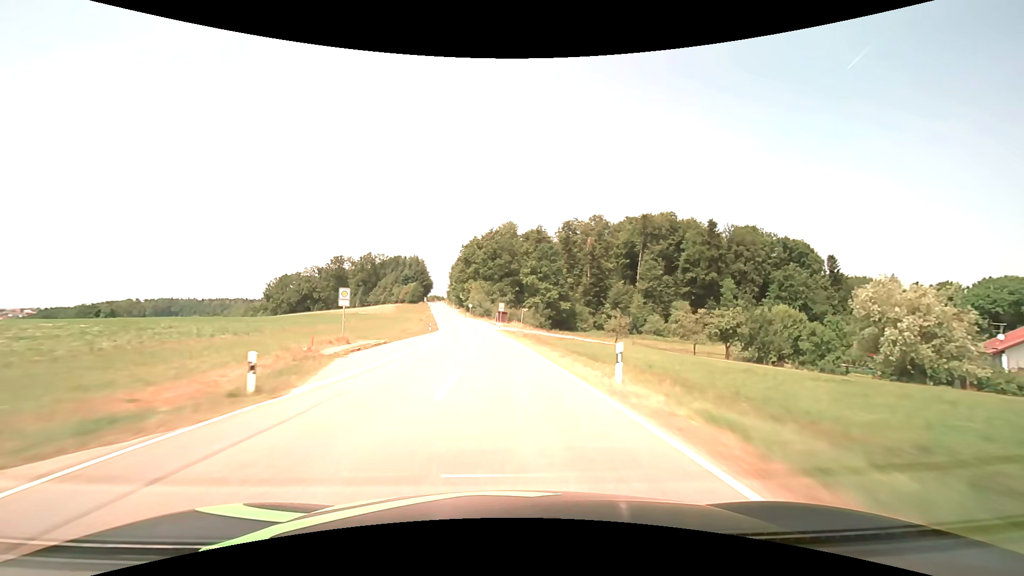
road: tertiary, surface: asphalt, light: Day
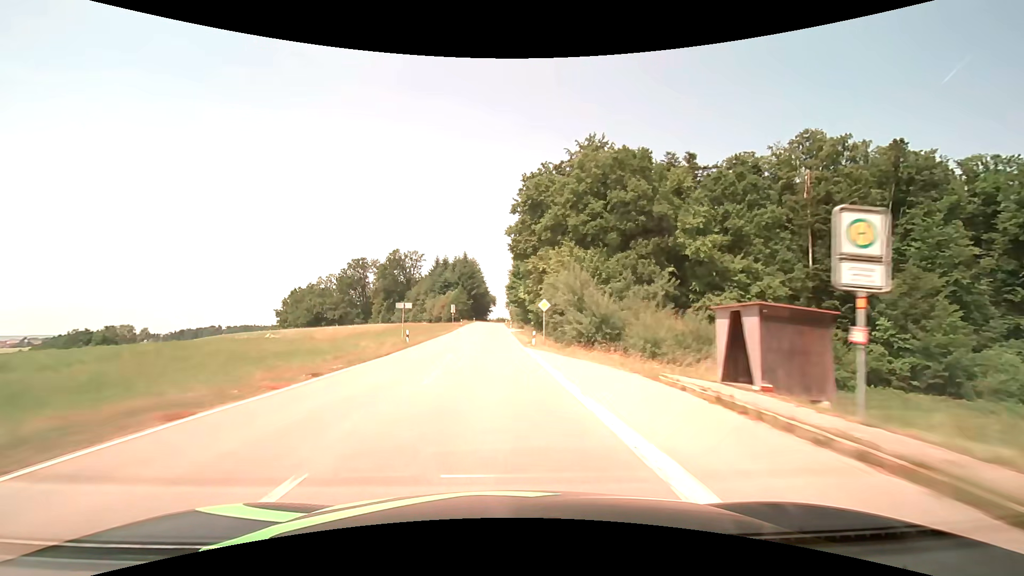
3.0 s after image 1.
(-6.1, +79.1) m; -9°
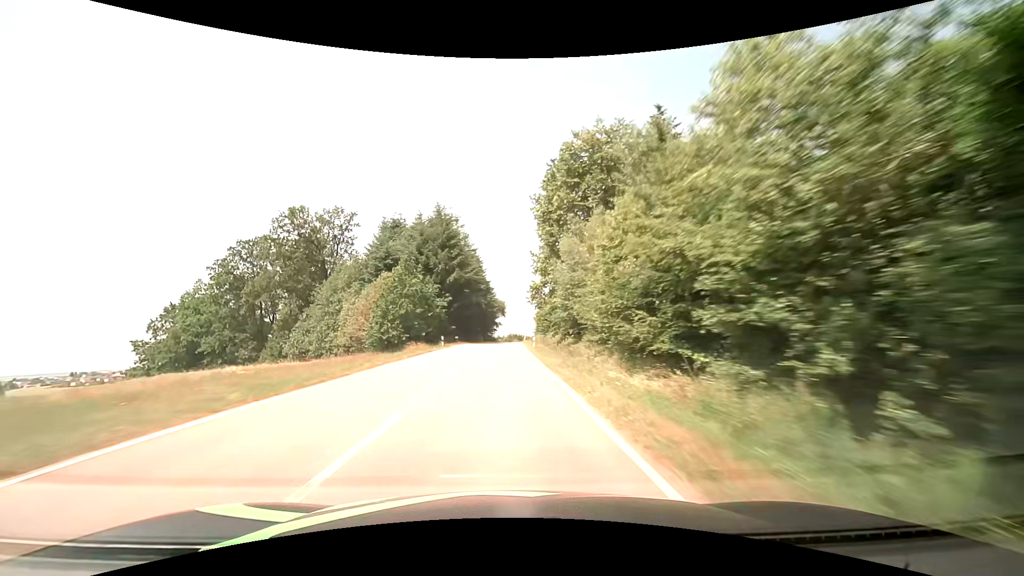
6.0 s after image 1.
(-1.7, +77.5) m; -1°
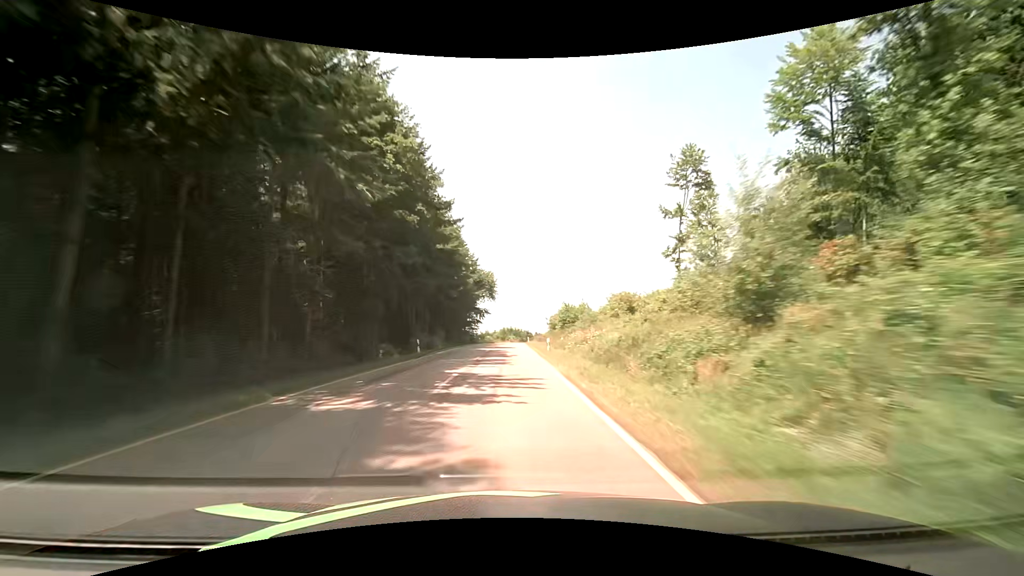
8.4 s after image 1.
(+0.2, +61.8) m; +1°
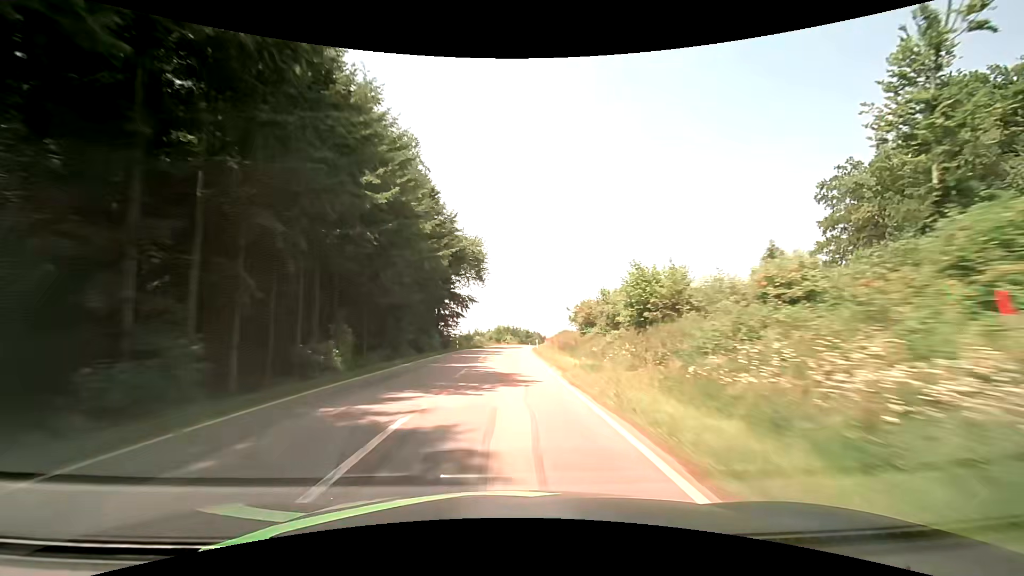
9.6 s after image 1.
(+0.3, +31.2) m; +1°
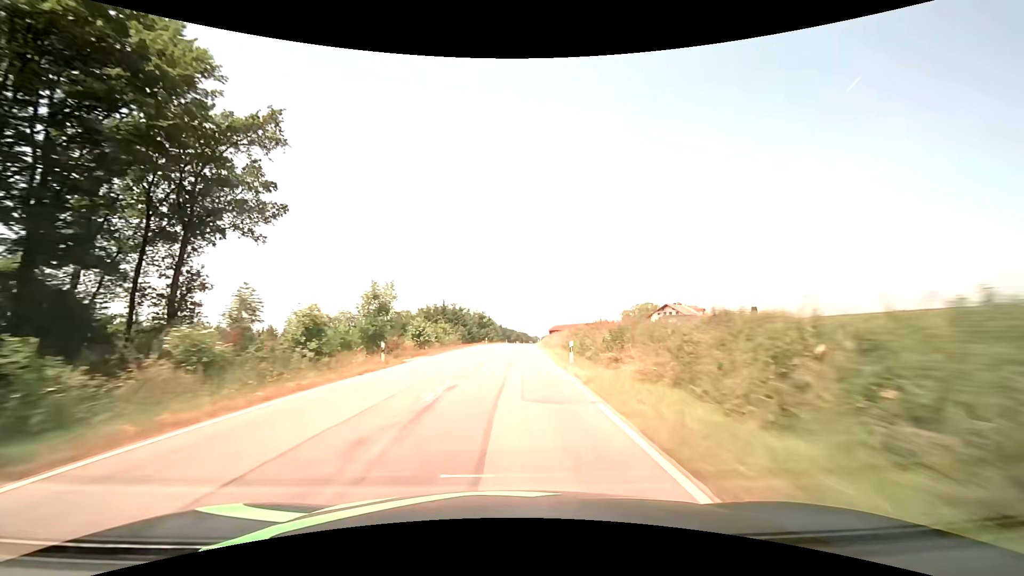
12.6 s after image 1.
(+2.5, +78.9) m; +5°
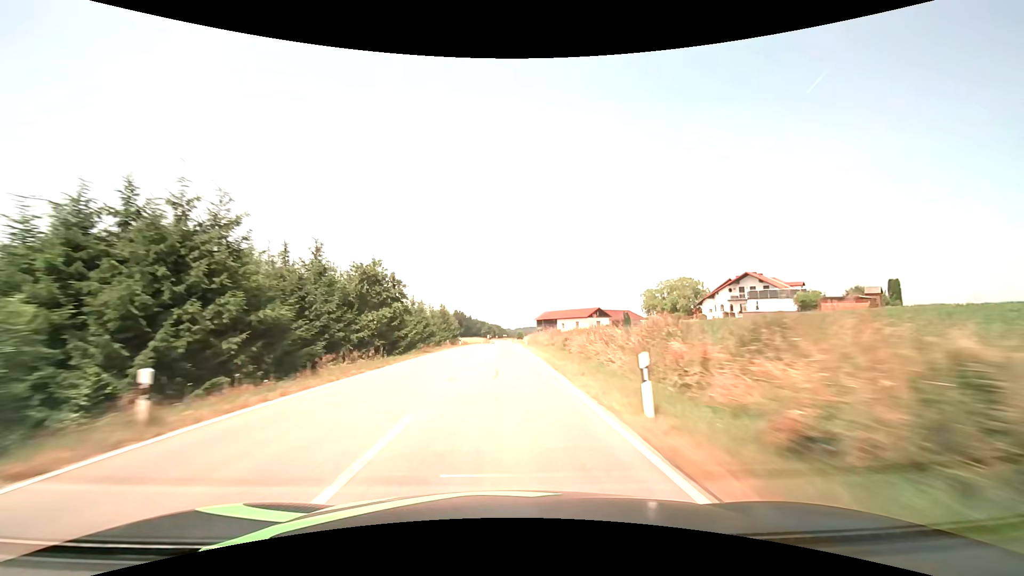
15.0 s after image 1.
(+2.2, +63.6) m; +3°
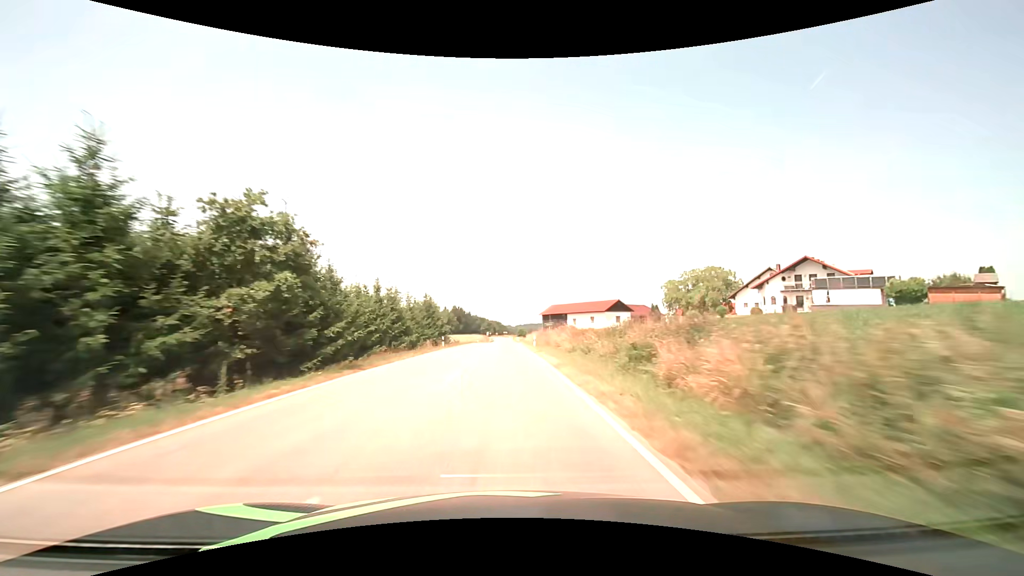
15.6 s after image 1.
(0.0, +16.0) m; 0°
(0, +10) (0, +20) (0, +30) (0, +40) (0, +50) (0, +60) (0, +70) (0, +80) (0, +90) (0, +100) m
